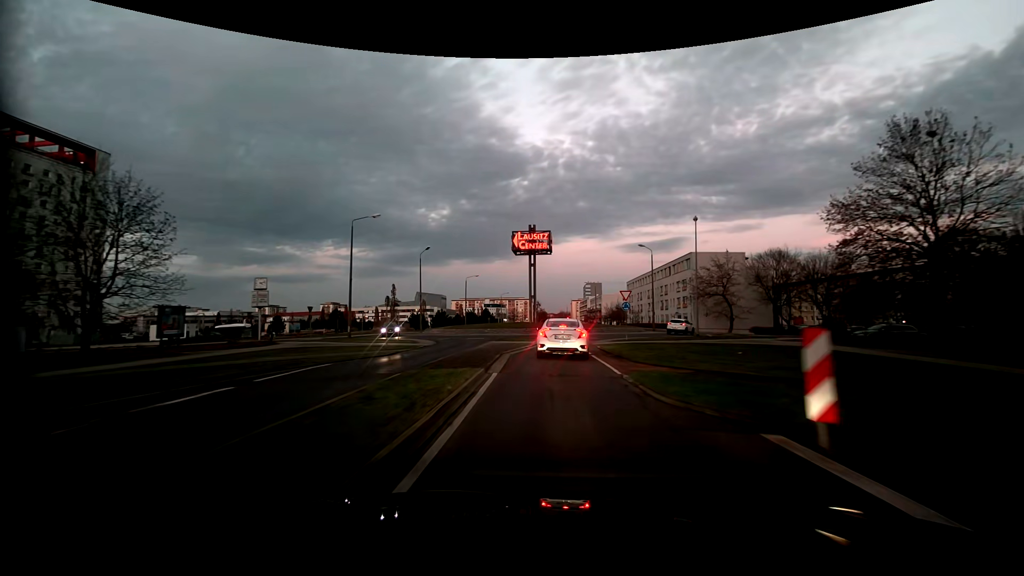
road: tertiary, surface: asphalt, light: Dusk
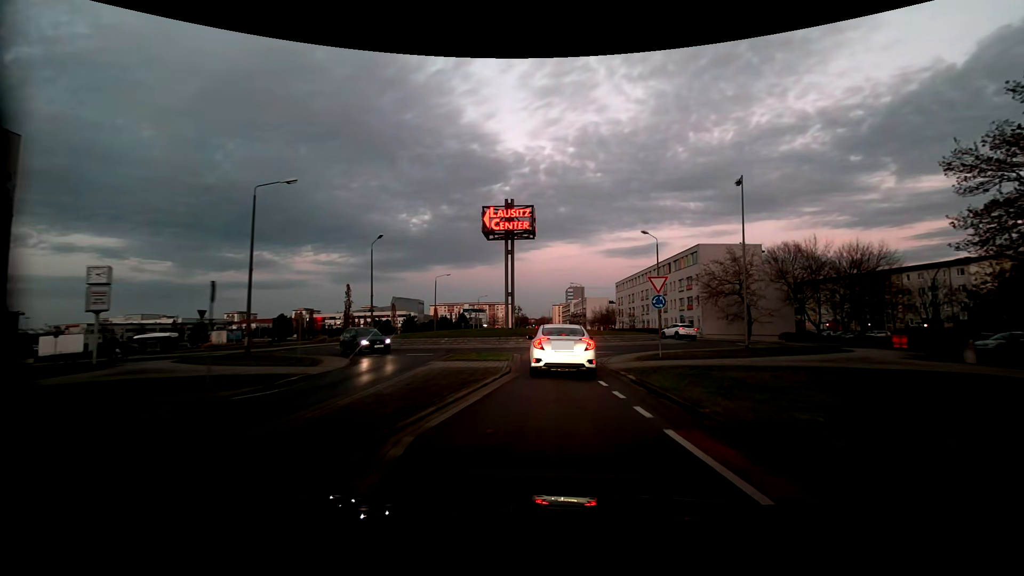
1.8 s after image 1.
(+0.2, +12.9) m; +2°
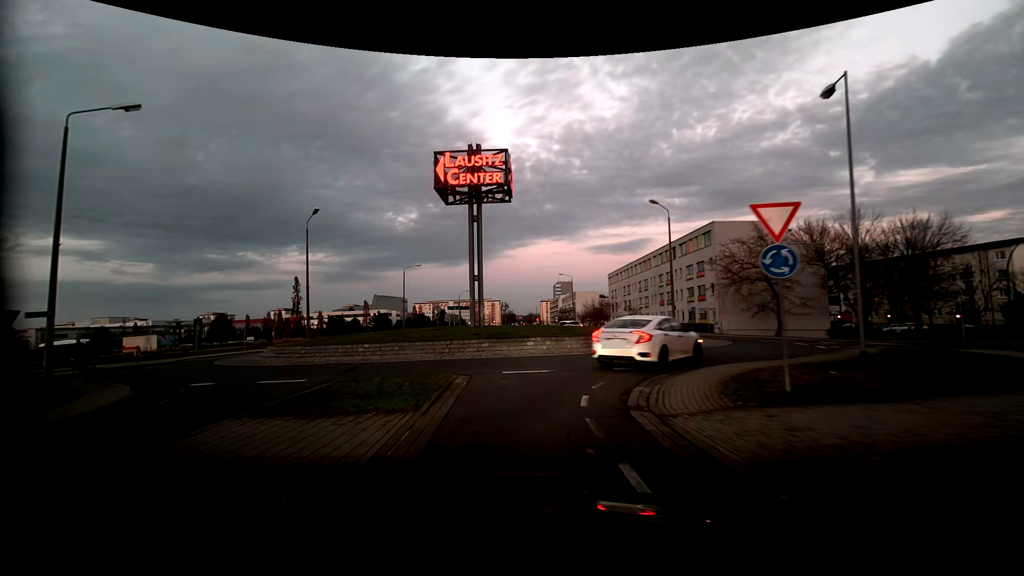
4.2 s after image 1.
(+0.6, +11.7) m; +3°
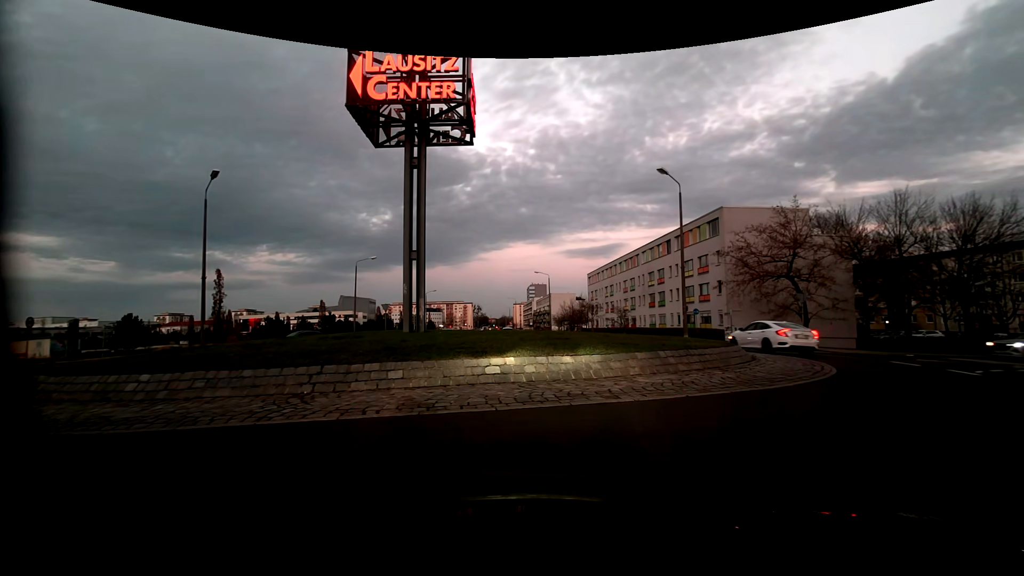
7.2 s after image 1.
(-0.2, +9.6) m; +1°
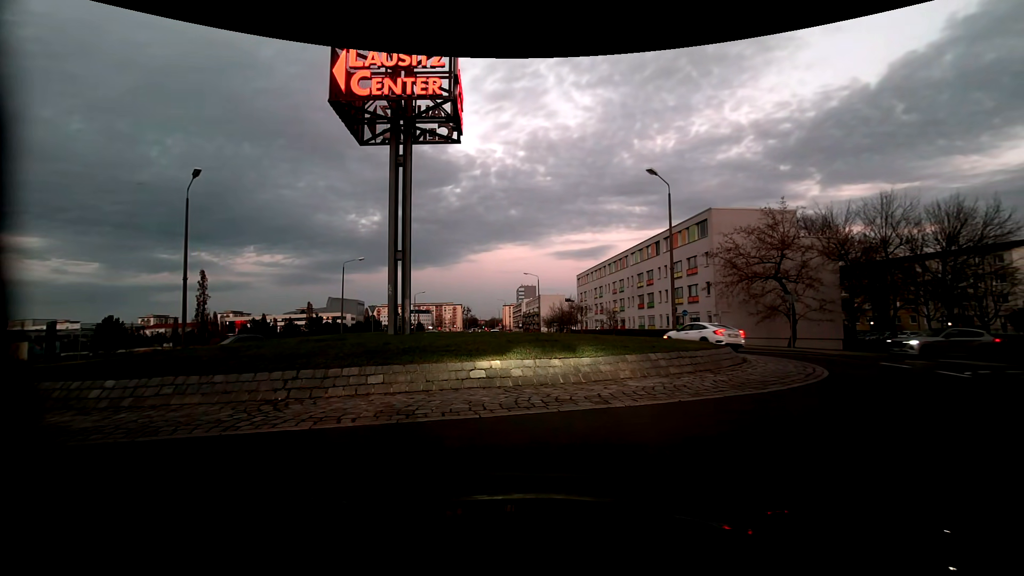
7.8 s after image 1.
(0.0, +0.3) m; 0°
